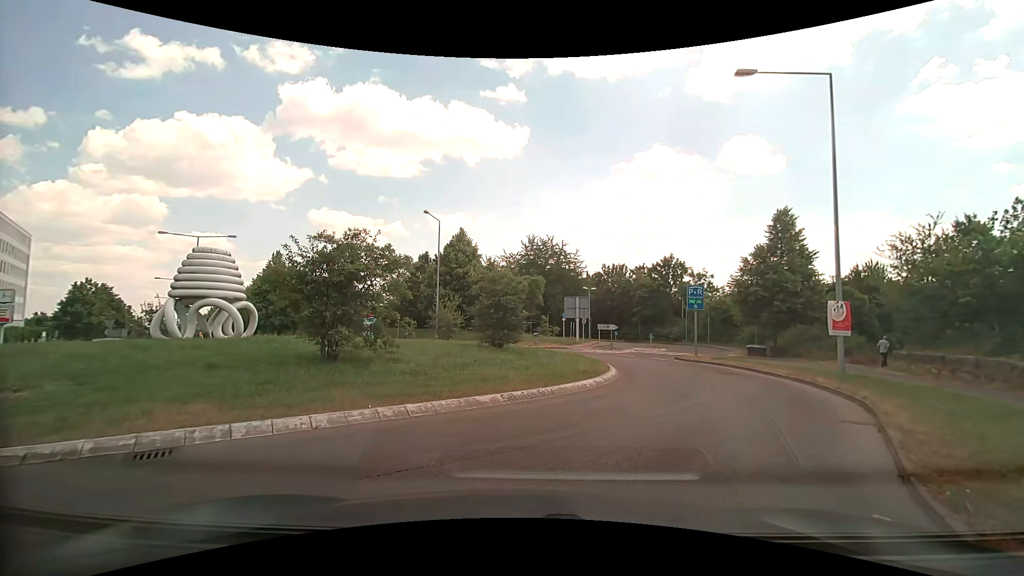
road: tertiary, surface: asphalt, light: Day
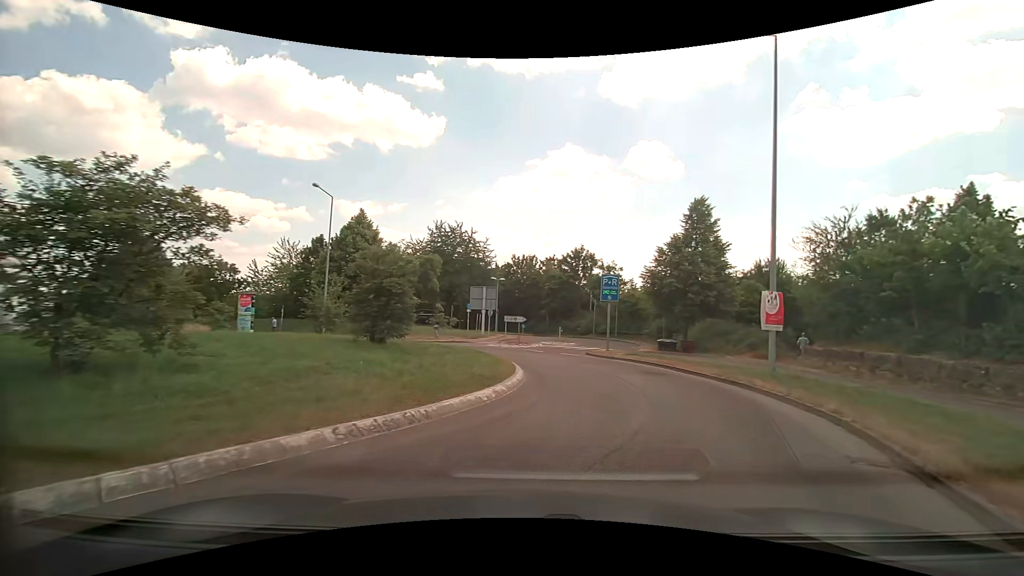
(+0.3, +3.9) m; +12°
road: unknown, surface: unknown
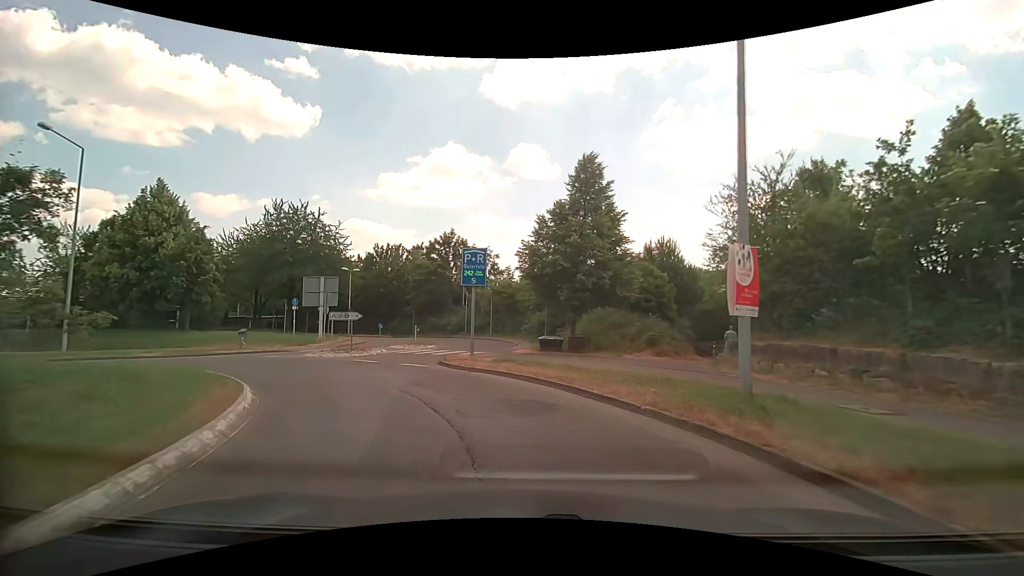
(+1.6, +8.5) m; +13°
(-2, +10) (-7, +18) (-16, +22) (-26, +22) (-36, +20) (-46, +23) (-54, +28) (-63, +33) (-72, +37) (-81, +42) m
